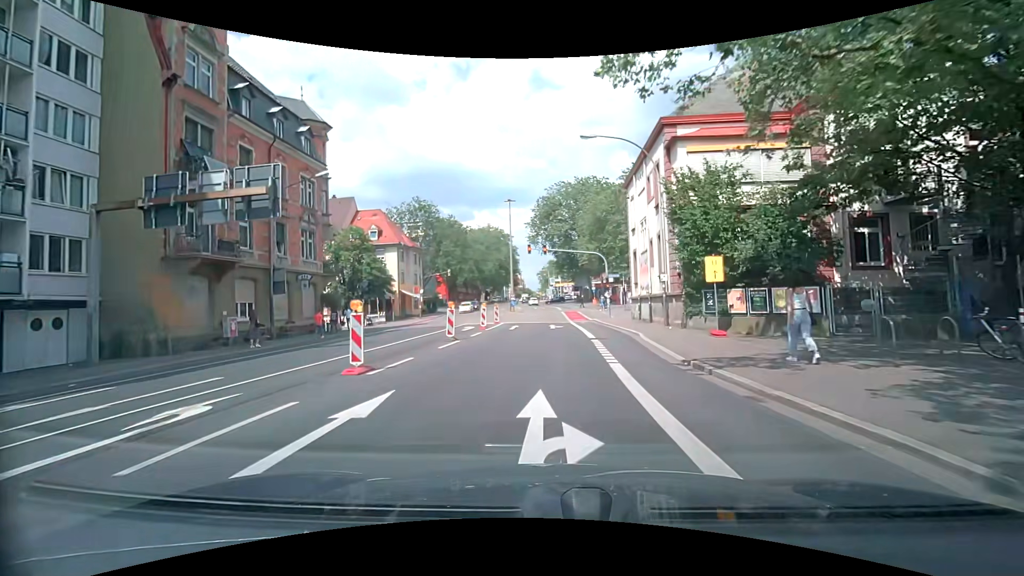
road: secondary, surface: asphalt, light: Day
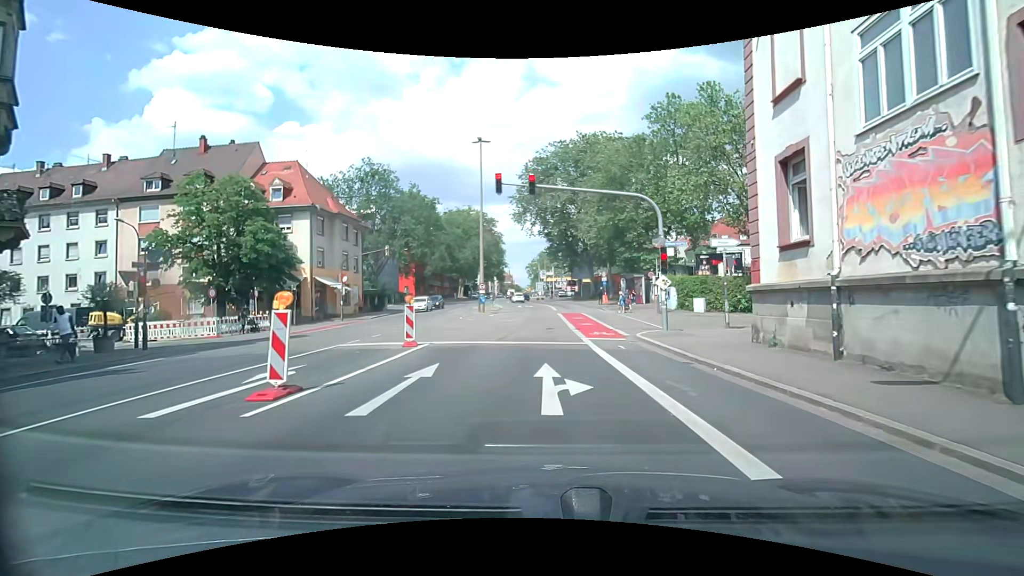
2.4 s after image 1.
(+0.2, +21.9) m; +1°
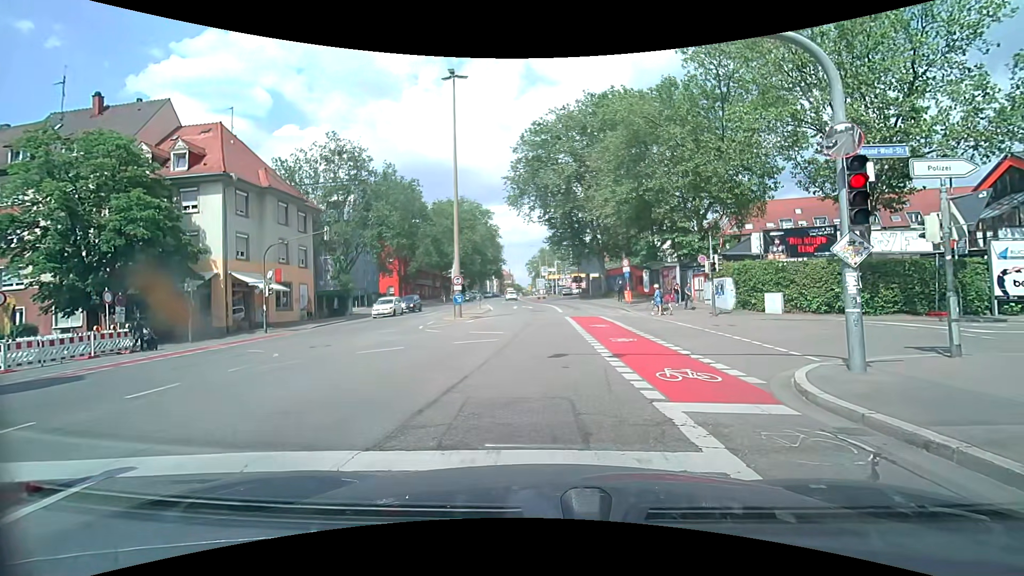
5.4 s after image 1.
(0.0, +11.4) m; -2°
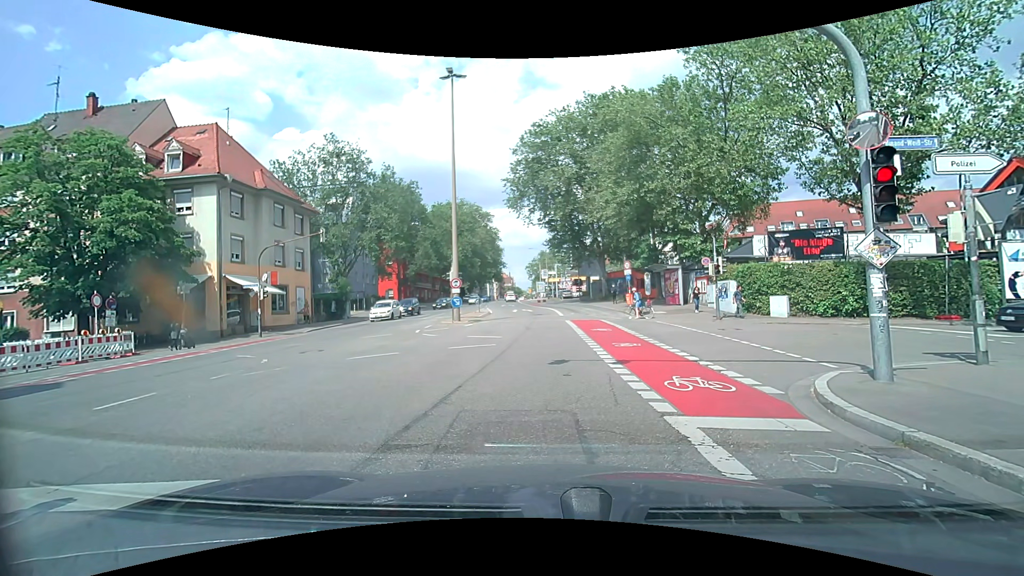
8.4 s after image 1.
(0.0, +0.6) m; 0°
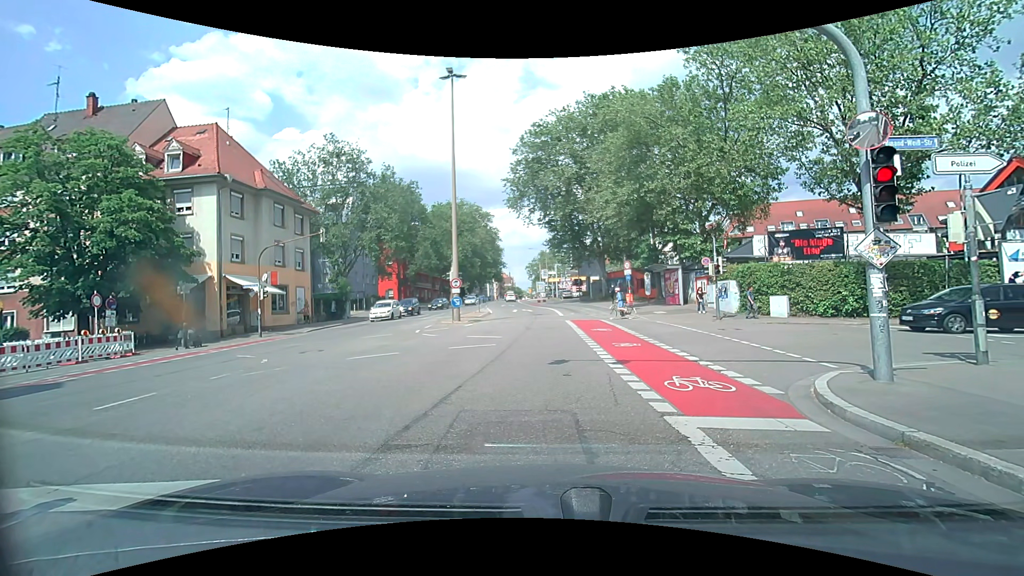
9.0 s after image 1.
(0.0, 0.0) m; 0°
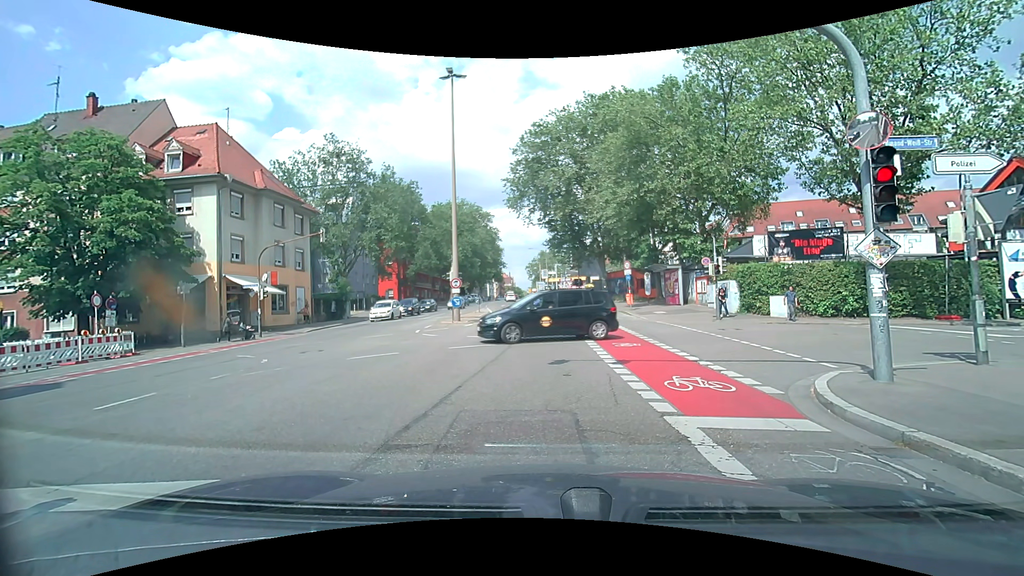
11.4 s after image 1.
(0.0, 0.0) m; 0°
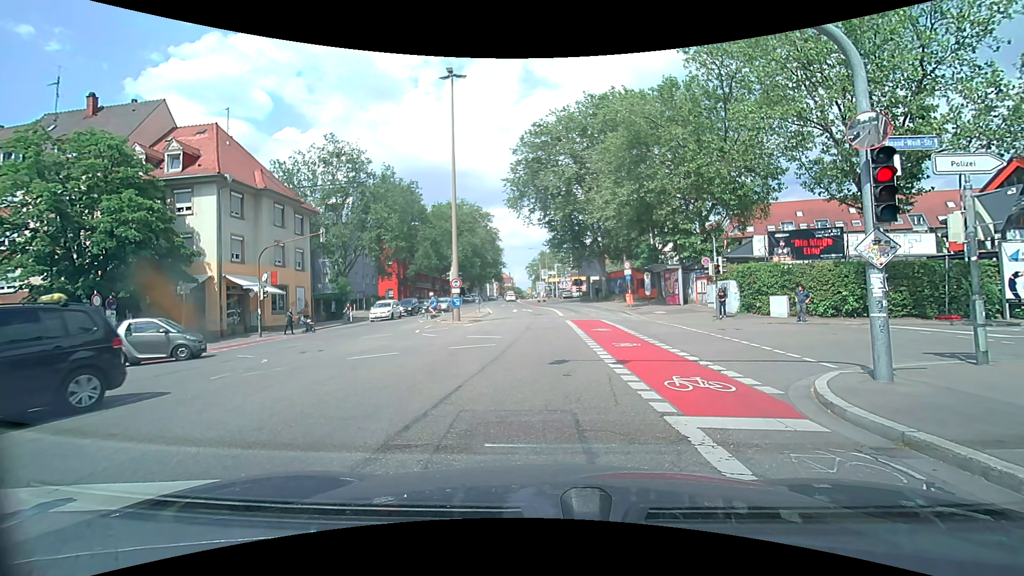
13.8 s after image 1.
(0.0, 0.0) m; 0°
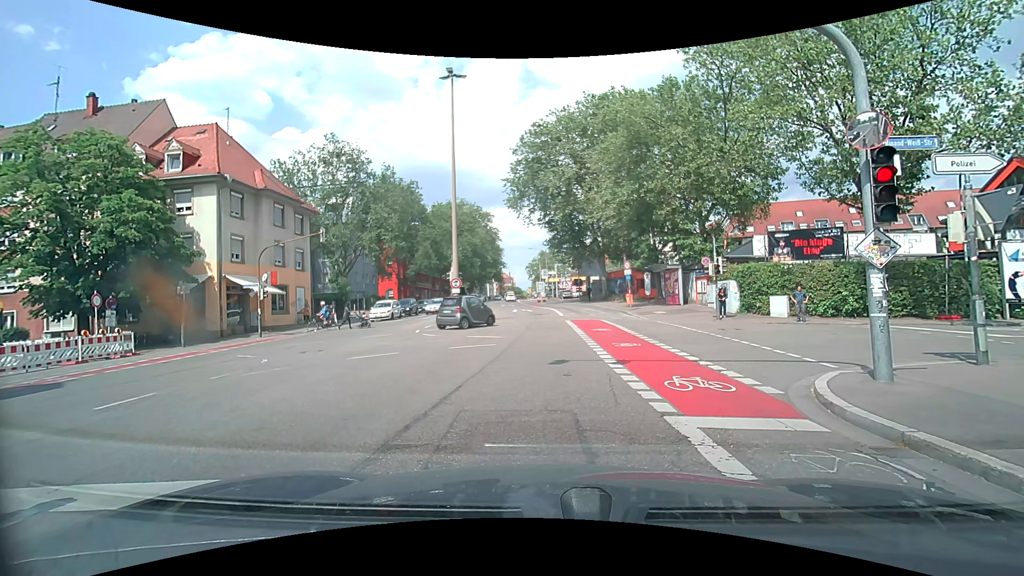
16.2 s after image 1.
(0.0, 0.0) m; 0°
(0, +10) (0, +20) (+1, +30) (0, +40) (0, +50) (-1, +60) (-2, +70) (-3, +80) (-4, +90) (-4, +100) m
